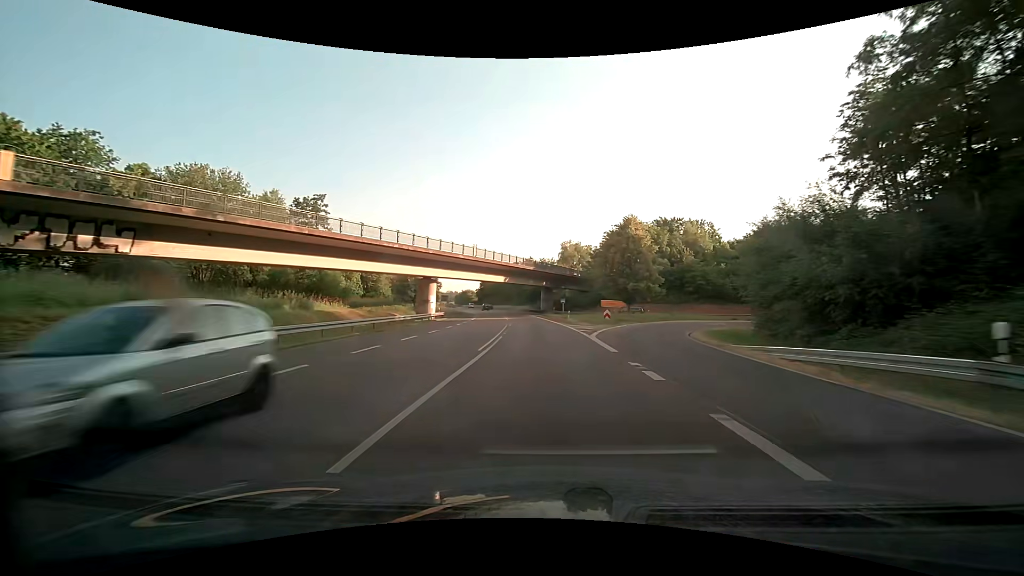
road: primary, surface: asphalt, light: Day
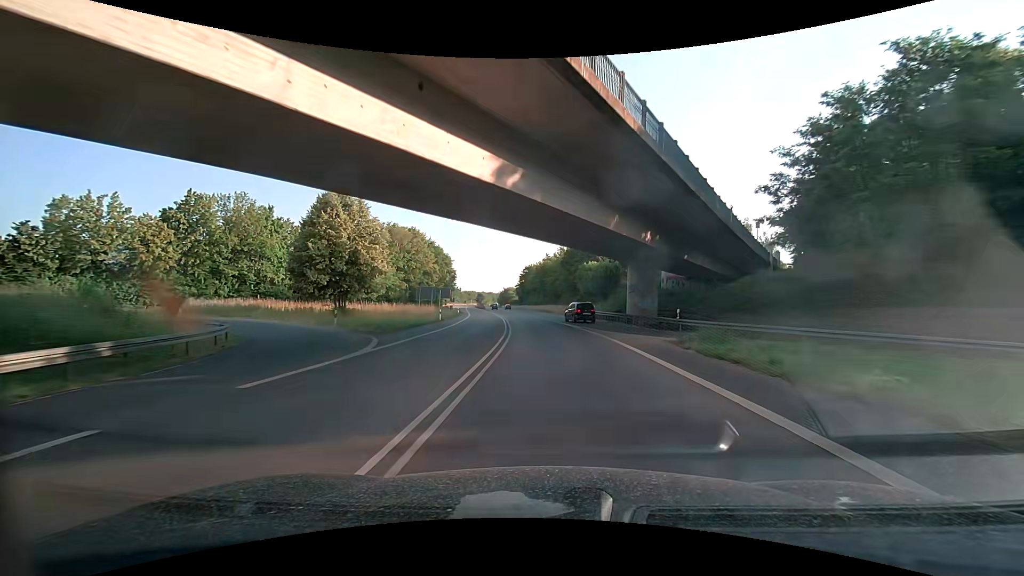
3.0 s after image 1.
(-3.2, +59.6) m; -6°
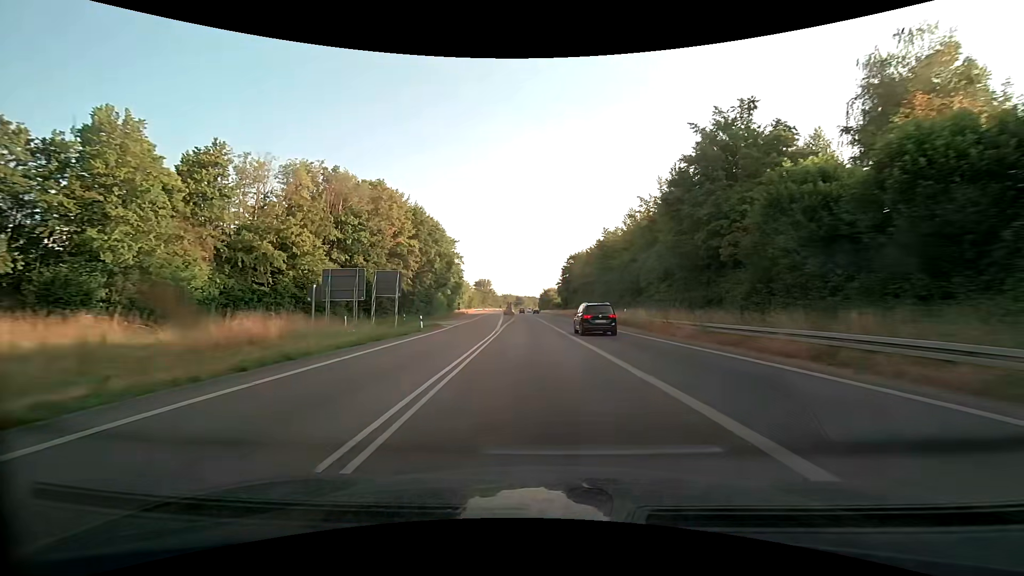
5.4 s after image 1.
(-2.4, +48.8) m; -5°
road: trunk
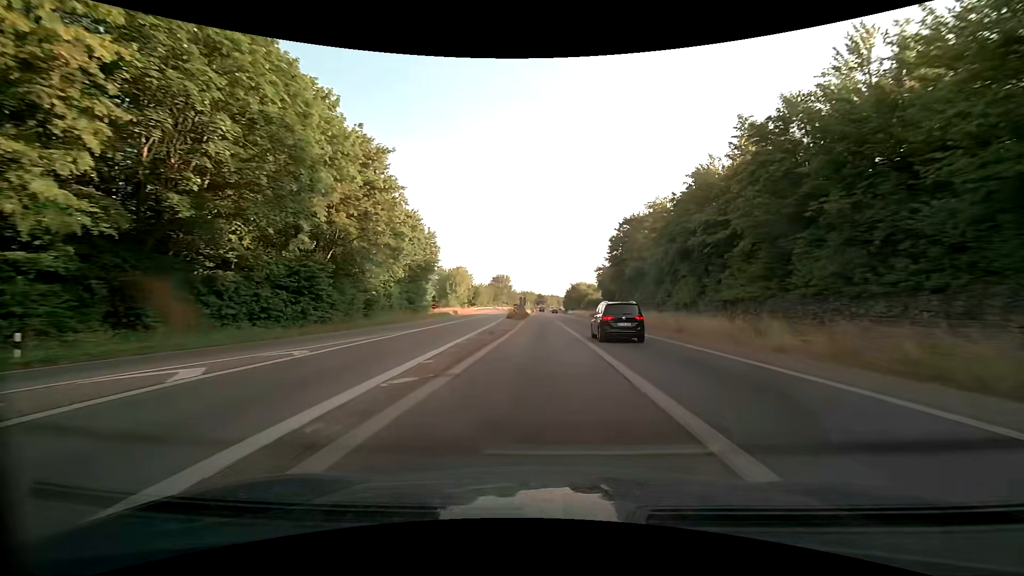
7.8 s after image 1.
(-2.0, +49.3) m; -3°
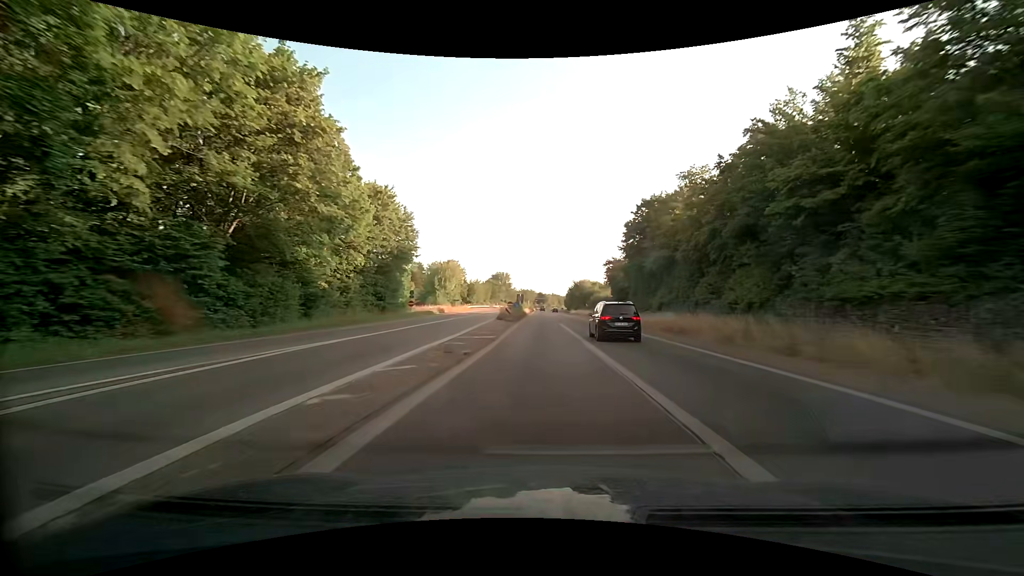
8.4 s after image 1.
(0.0, +12.4) m; 0°
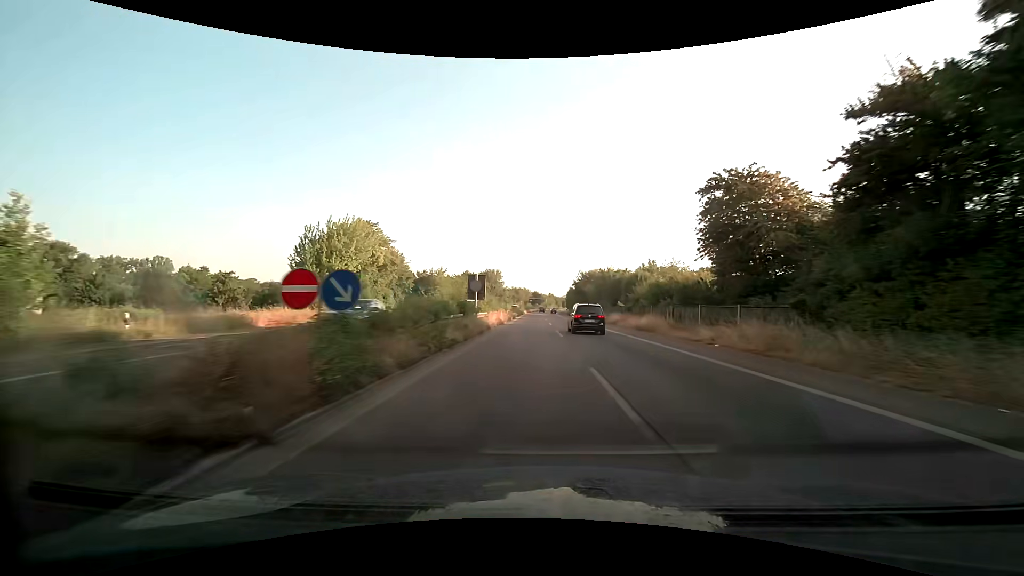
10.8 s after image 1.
(-0.2, +50.7) m; 0°
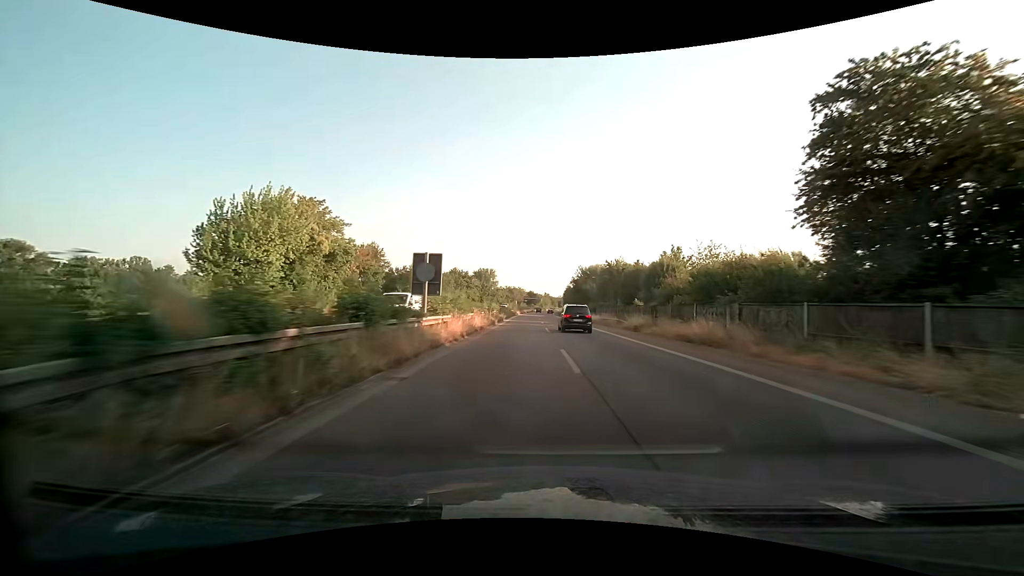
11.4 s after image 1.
(+0.1, +13.0) m; 0°
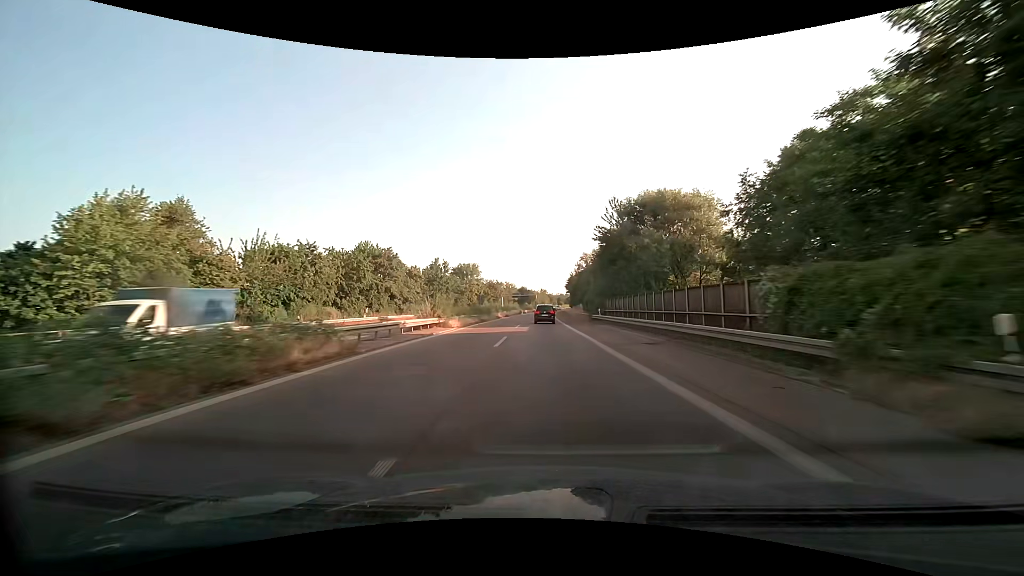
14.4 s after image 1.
(+0.9, +66.2) m; +1°
(0, +10) (0, +20) (0, +30) (0, +40) (0, +50) (0, +60) (0, +70) (0, +80) (0, +90) (0, +100) m
